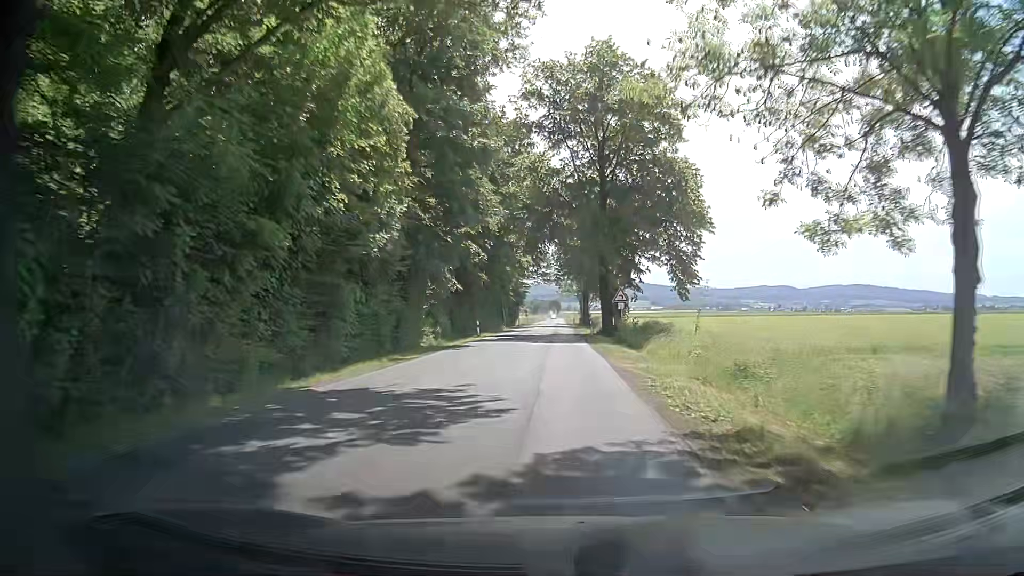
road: secondary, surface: asphalt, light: Day
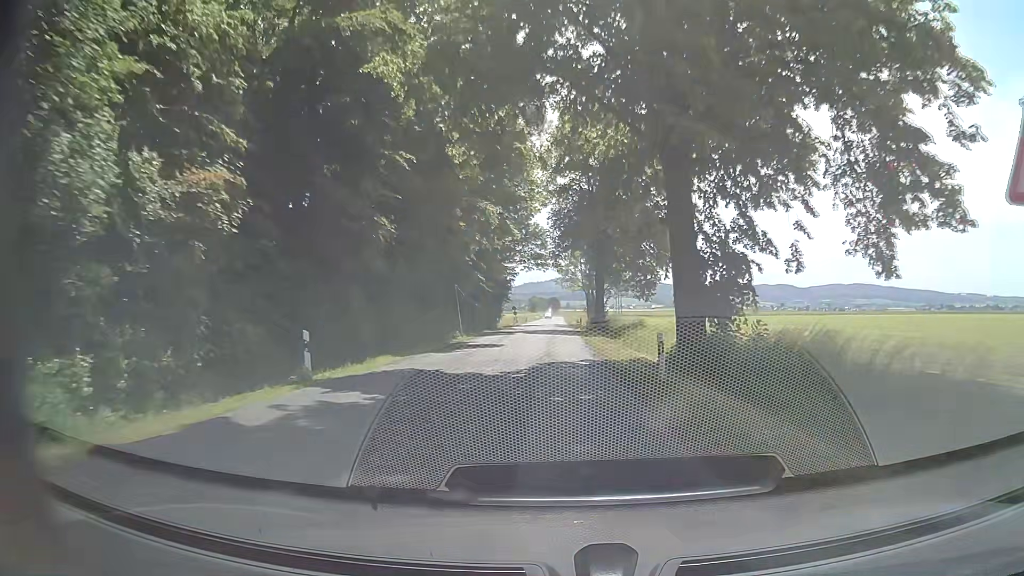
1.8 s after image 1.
(+0.4, +30.9) m; 0°
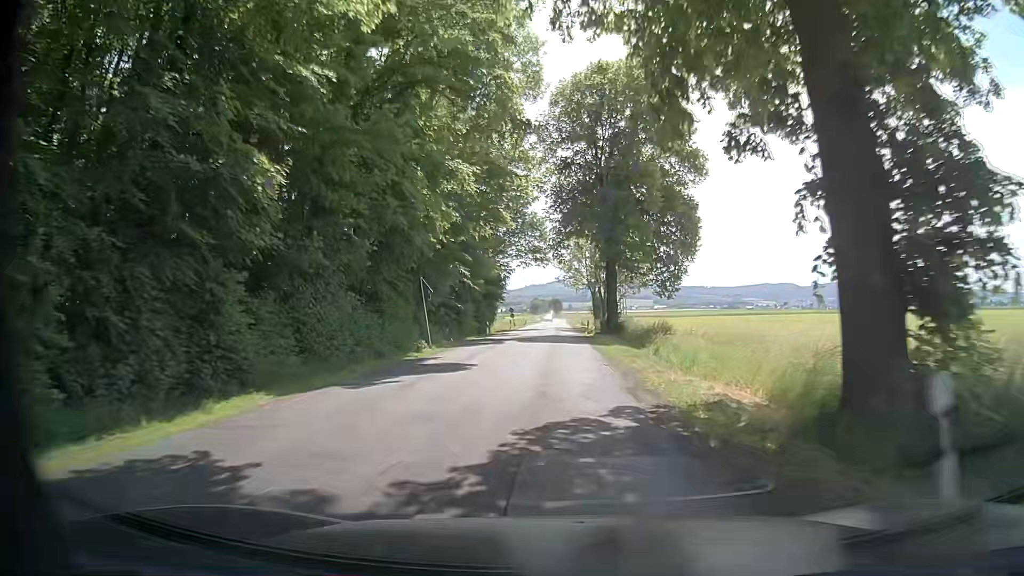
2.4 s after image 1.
(0.0, +10.4) m; 0°
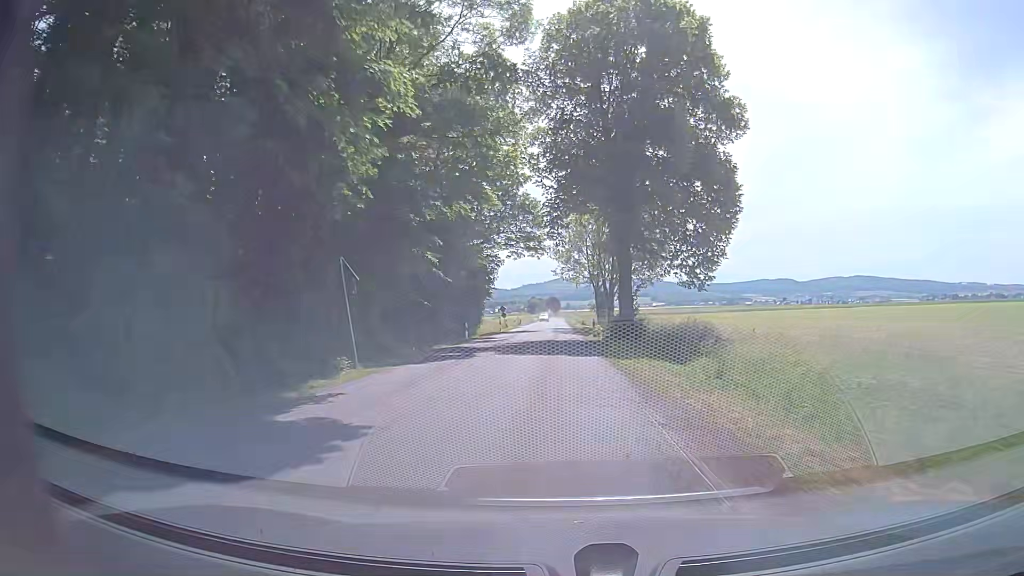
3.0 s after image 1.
(0.0, +10.5) m; 0°
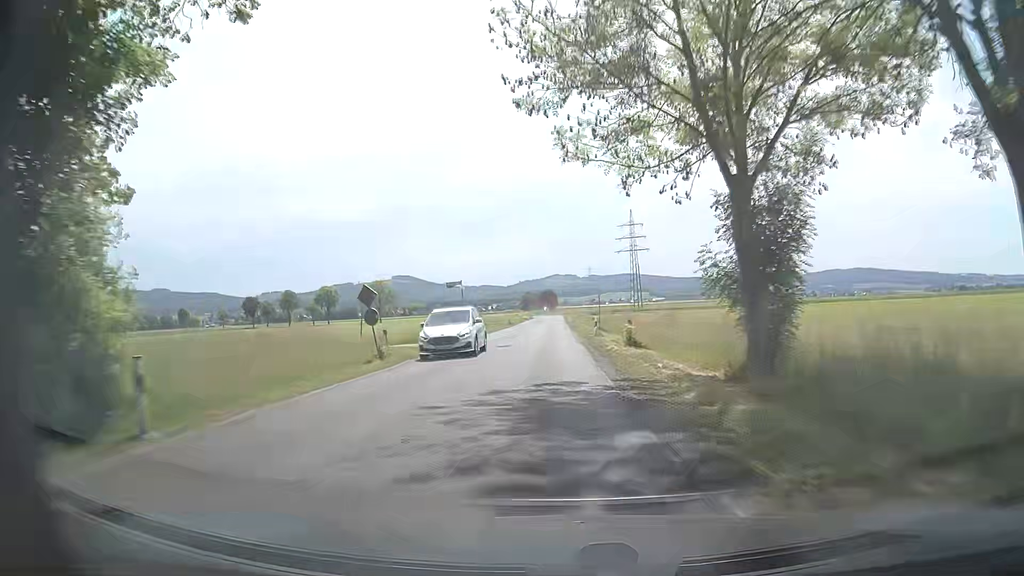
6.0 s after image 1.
(-0.1, +53.8) m; -1°
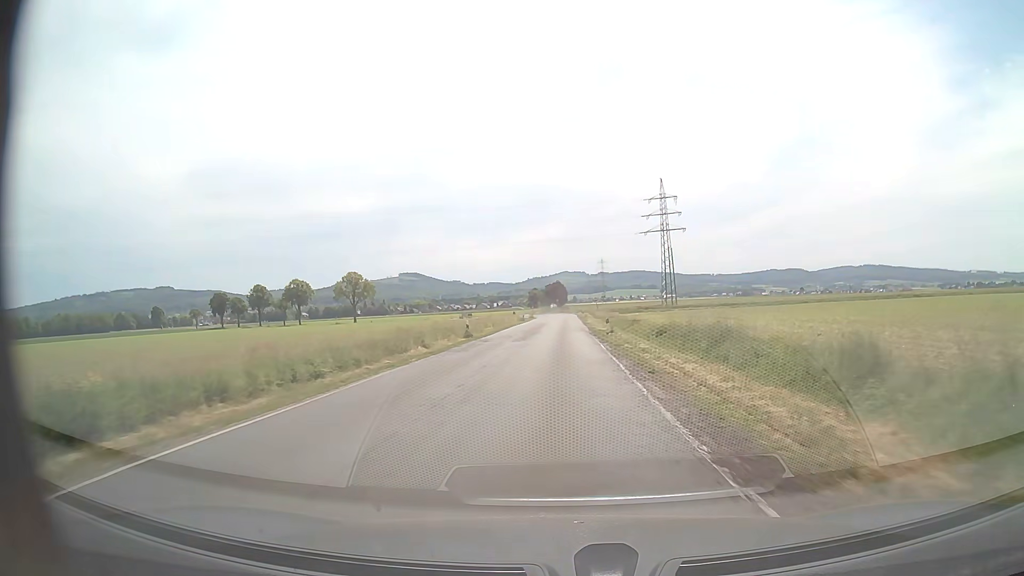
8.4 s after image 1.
(-0.1, +44.1) m; 0°
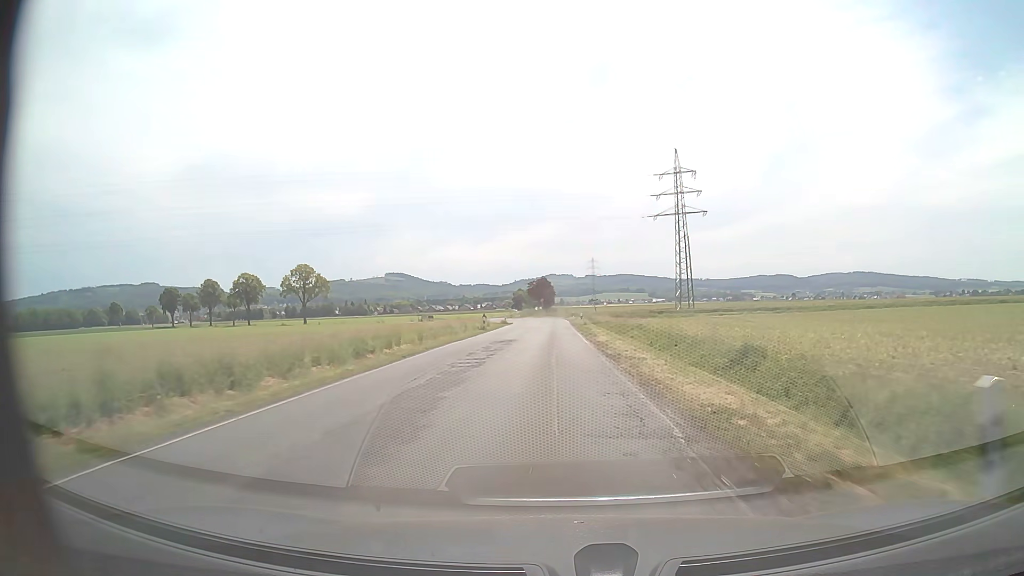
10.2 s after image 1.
(+0.1, +33.7) m; +1°
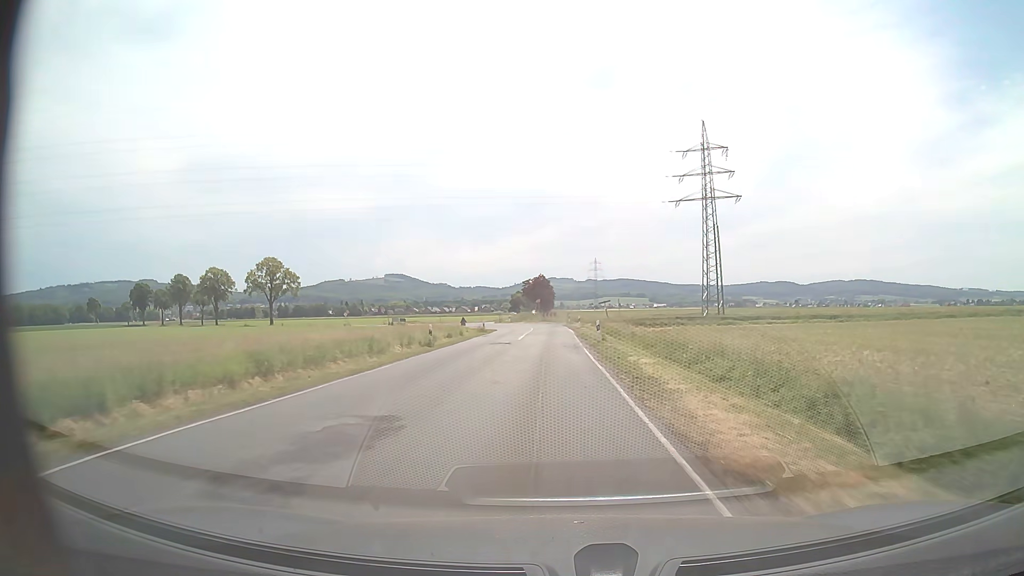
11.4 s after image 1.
(-0.1, +22.6) m; 0°
